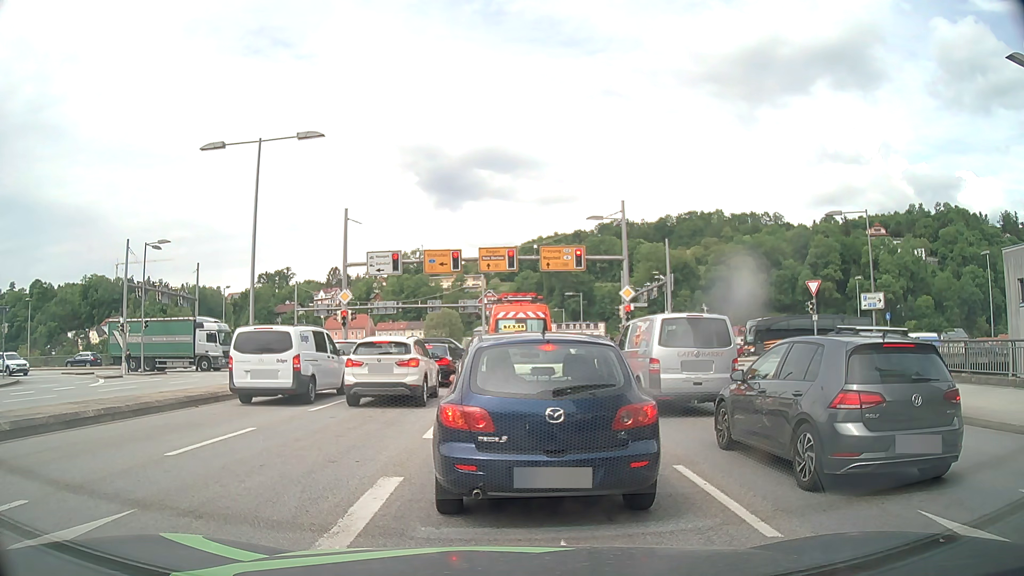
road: primary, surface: asphalt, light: Day
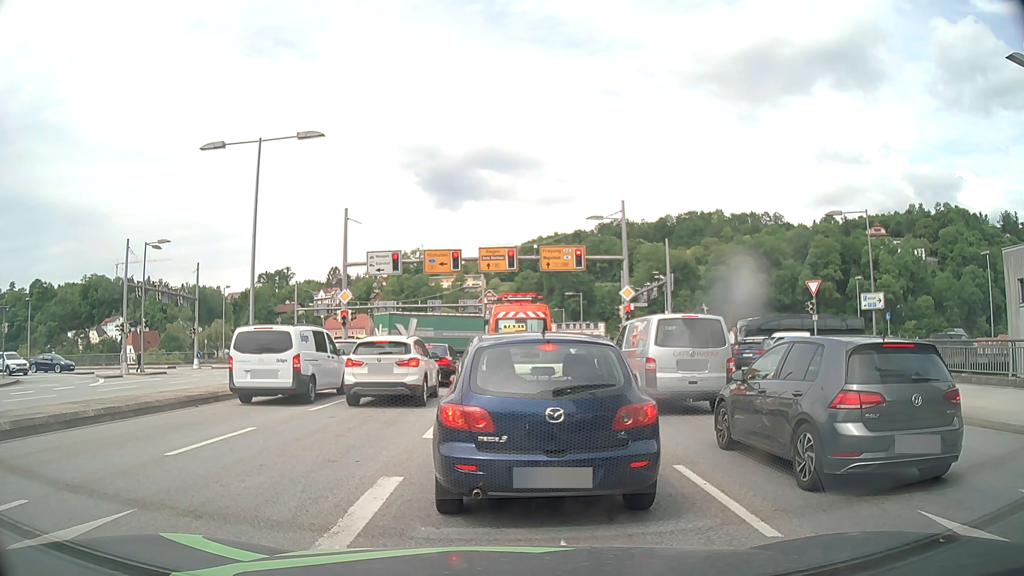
(0.0, 0.0) m; 0°
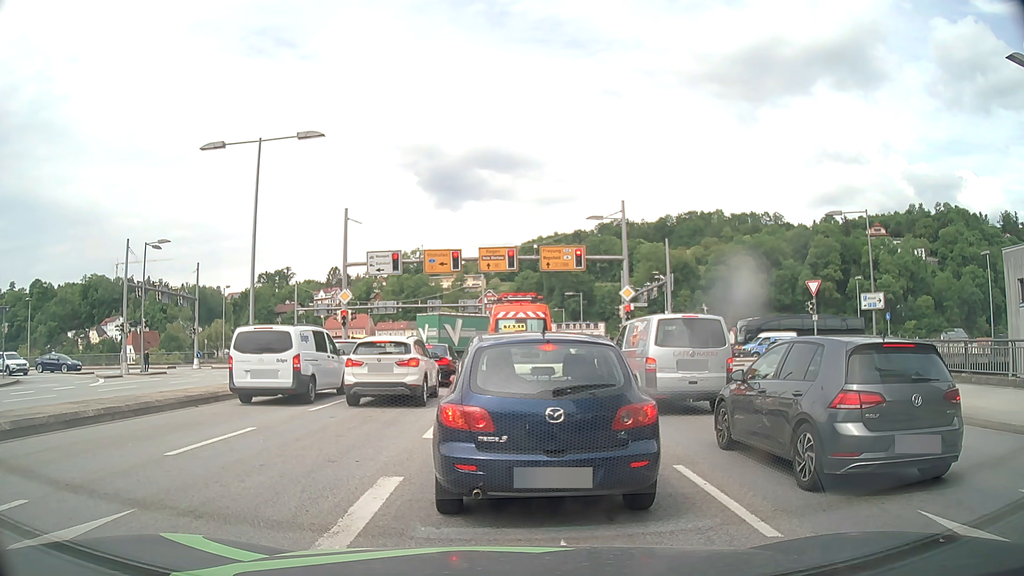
(0.0, 0.0) m; 0°
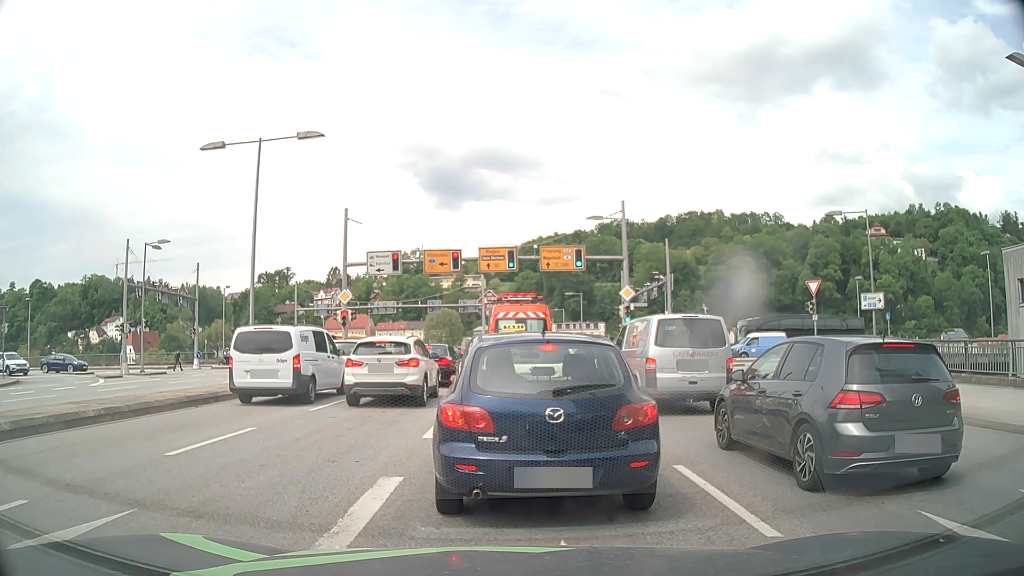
(0.0, 0.0) m; 0°
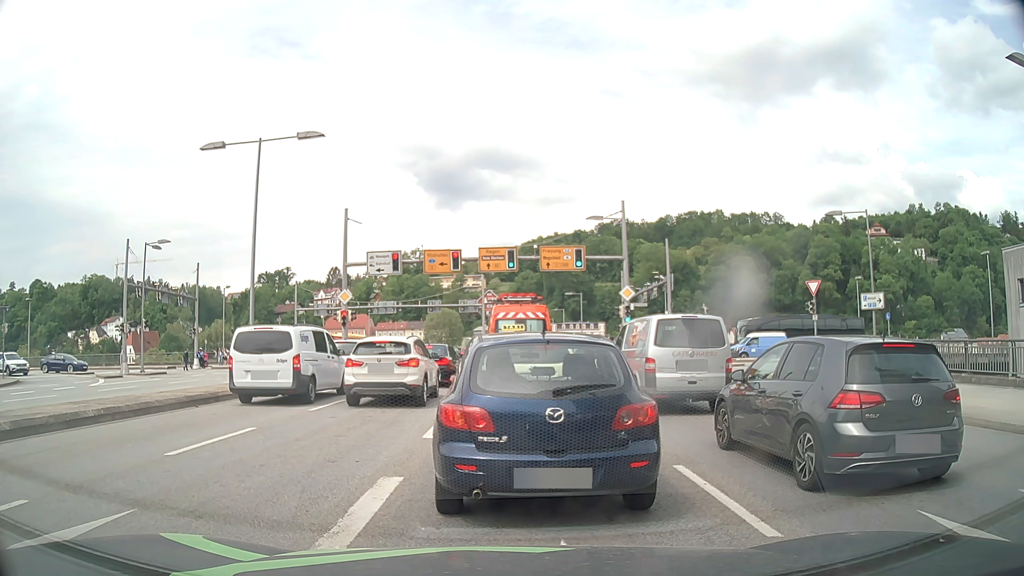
(0.0, 0.0) m; 0°
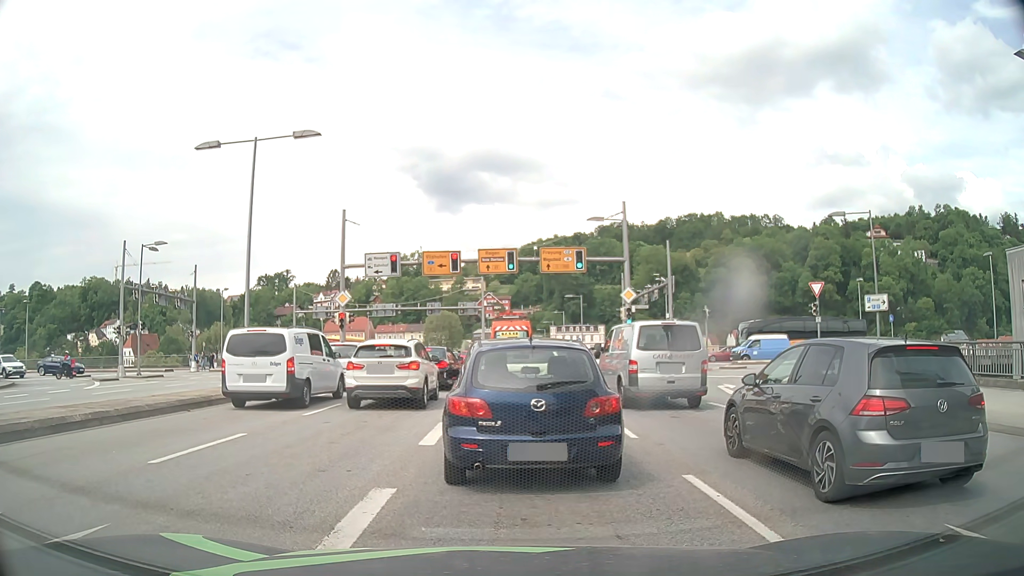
(0.0, +0.5) m; 0°
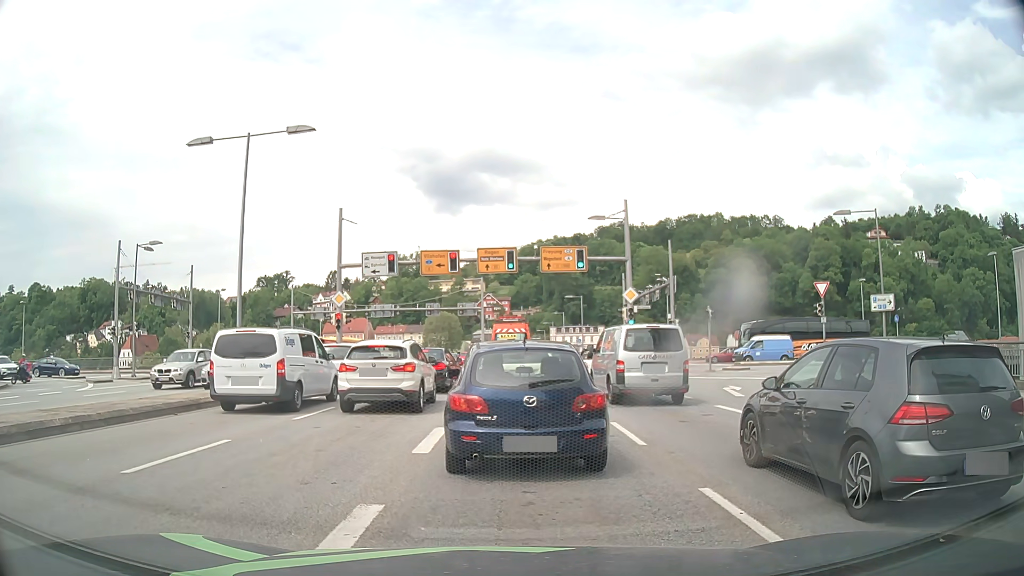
(0.0, +0.7) m; 0°
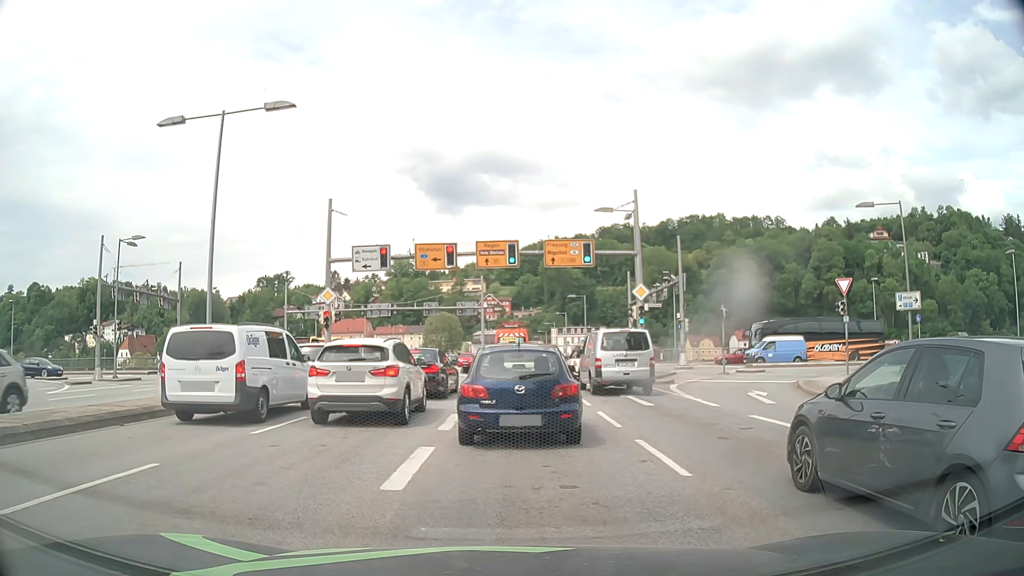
(0.0, +2.5) m; 0°
(0, +10) (0, +20) (+1, +30) (+1, +40) (+1, +50) (+1, +60) (+2, +70) (+2, +80) (+2, +90) (+2, +100) m
